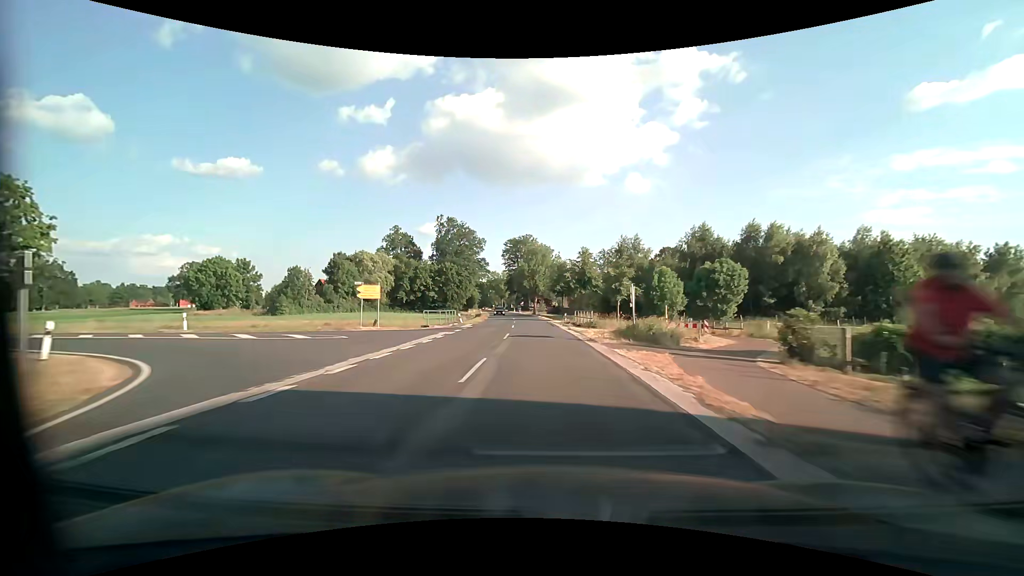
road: secondary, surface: asphalt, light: Day
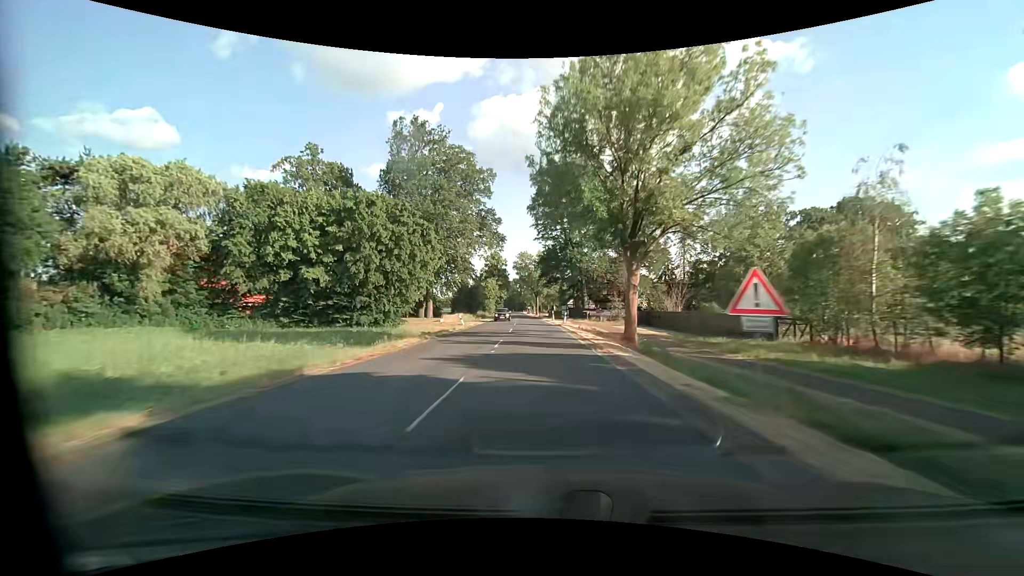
(-3.3, +75.8) m; -5°
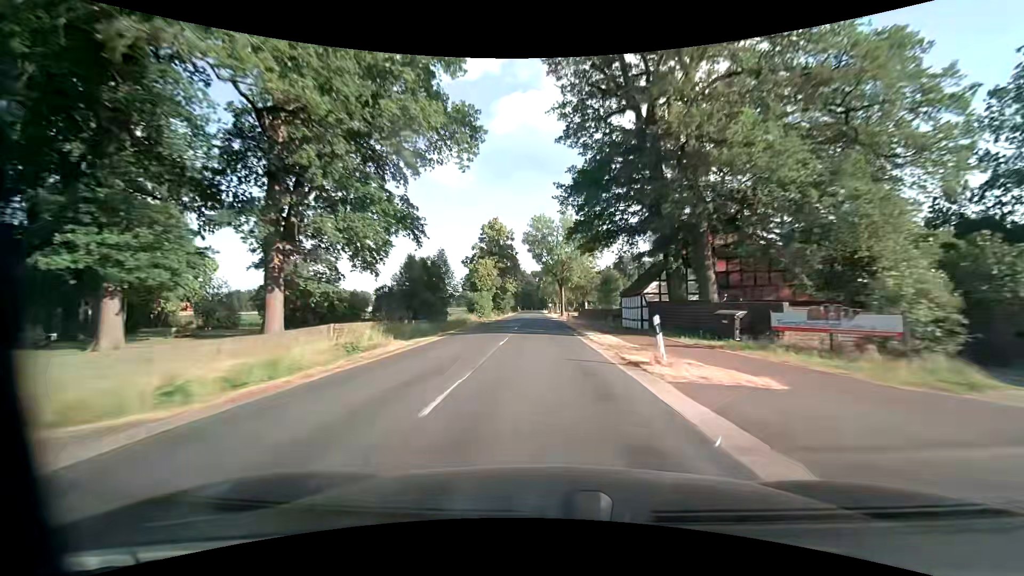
(-1.3, +46.4) m; -3°
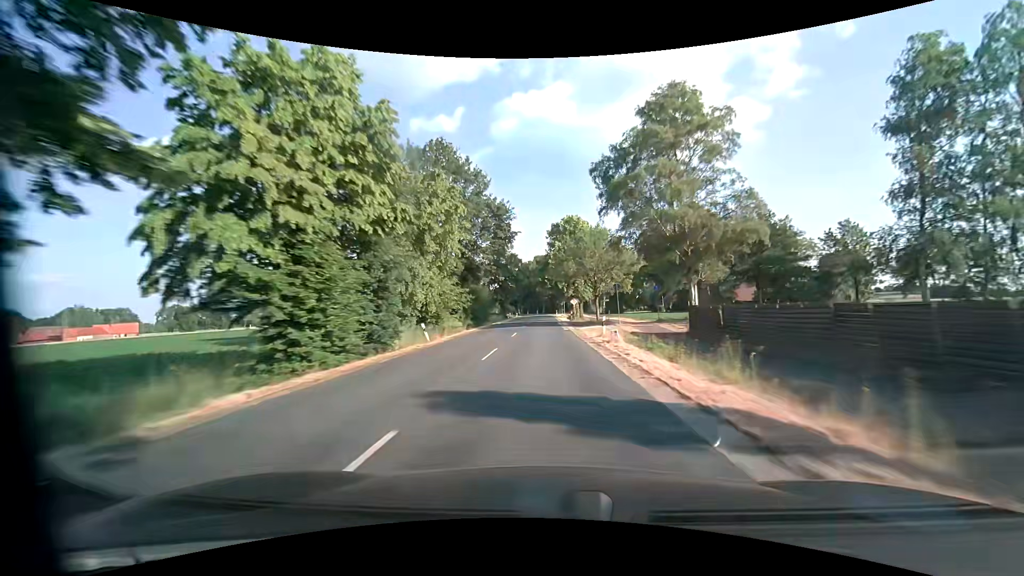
(-1.3, +78.3) m; -1°
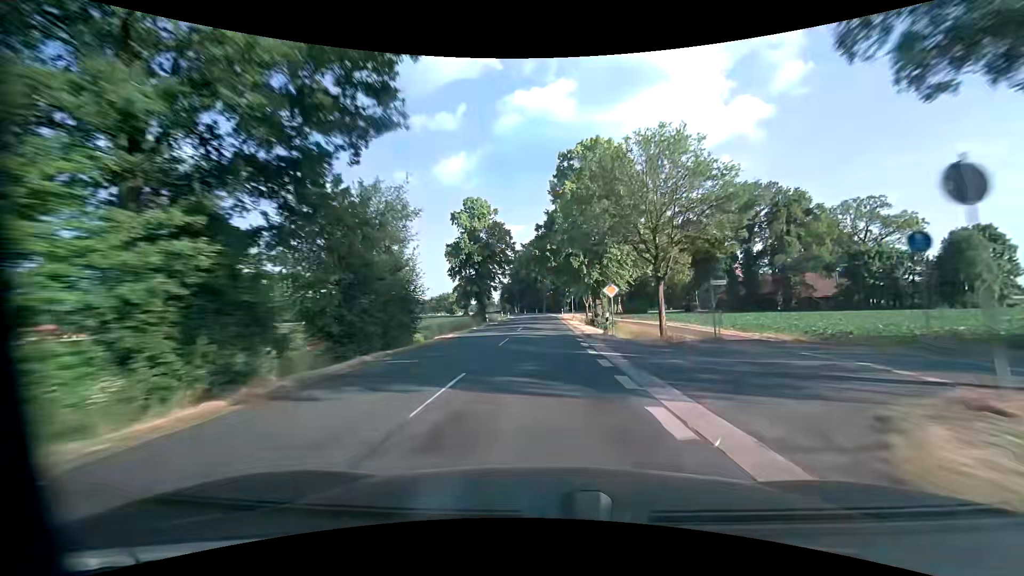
(-0.1, +31.4) m; 0°
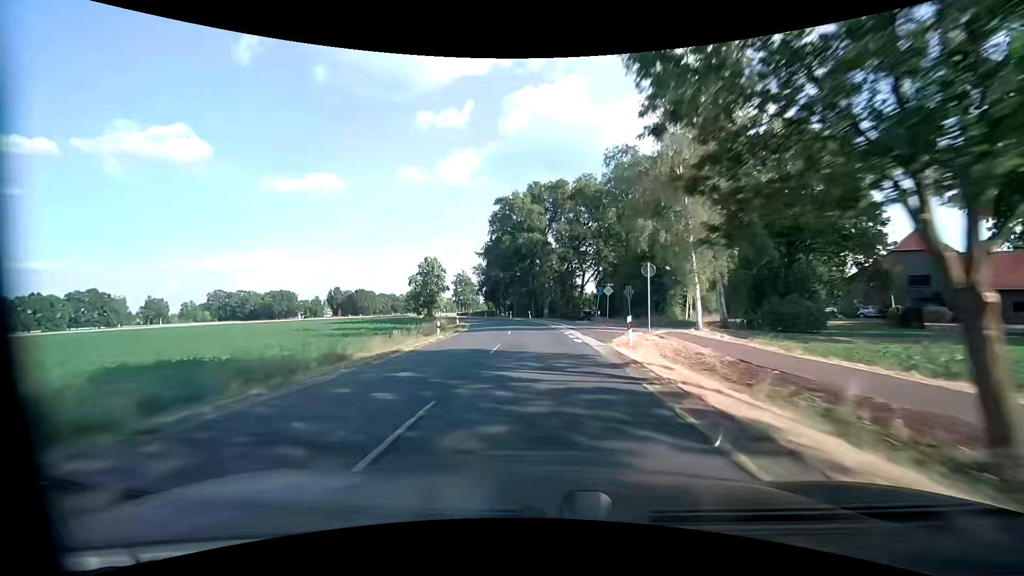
(-0.1, +62.9) m; -1°
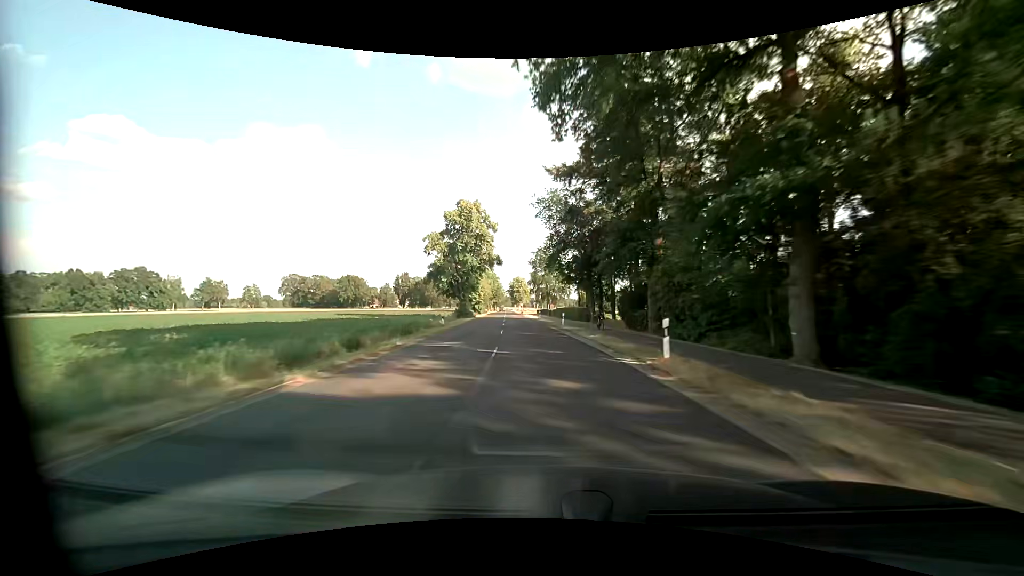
(-4.8, +62.8) m; -11°
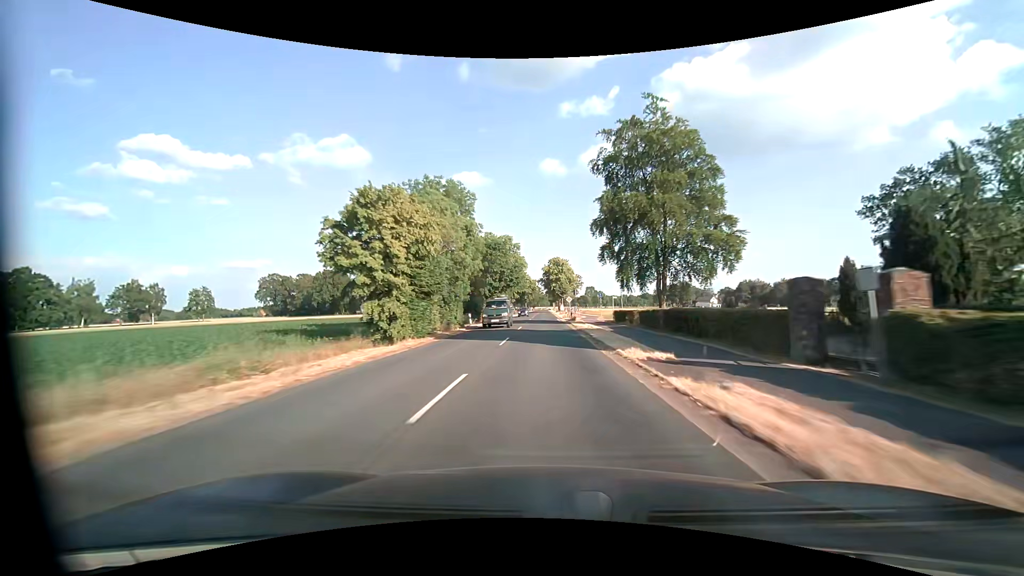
(-5.2, +78.8) m; -5°
(0, +10) (0, +20) (0, +30) (0, +40) (0, +50) (0, +60) (0, +70) (0, +80) (0, +90) (0, +100) m
